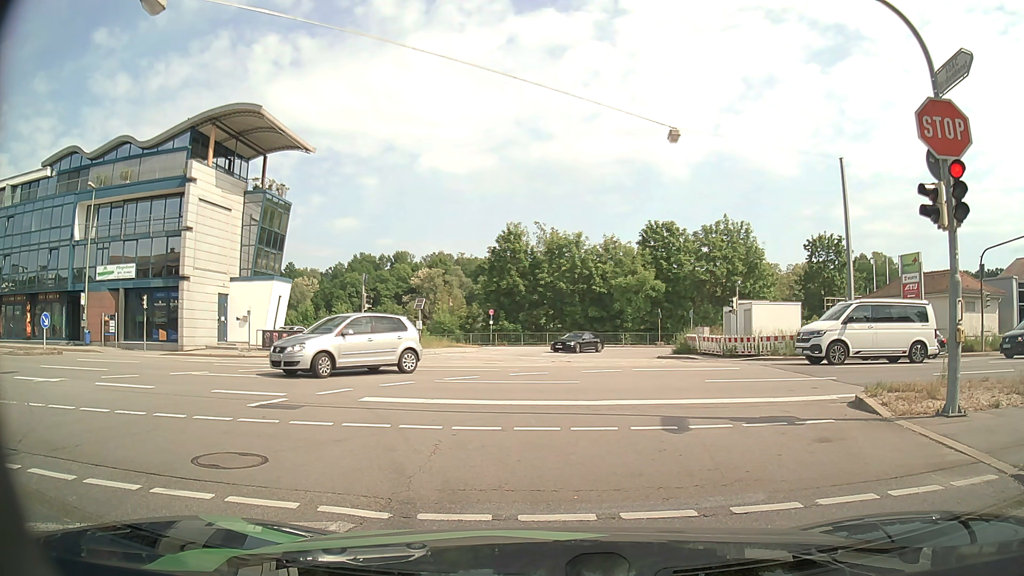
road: tertiary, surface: asphalt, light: Day
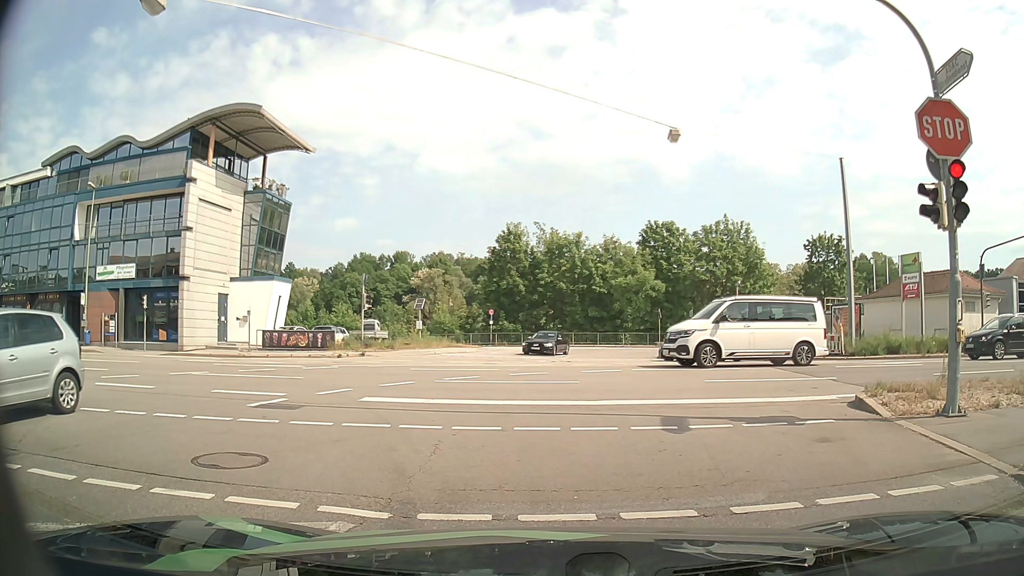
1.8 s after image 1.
(0.0, 0.0) m; 0°
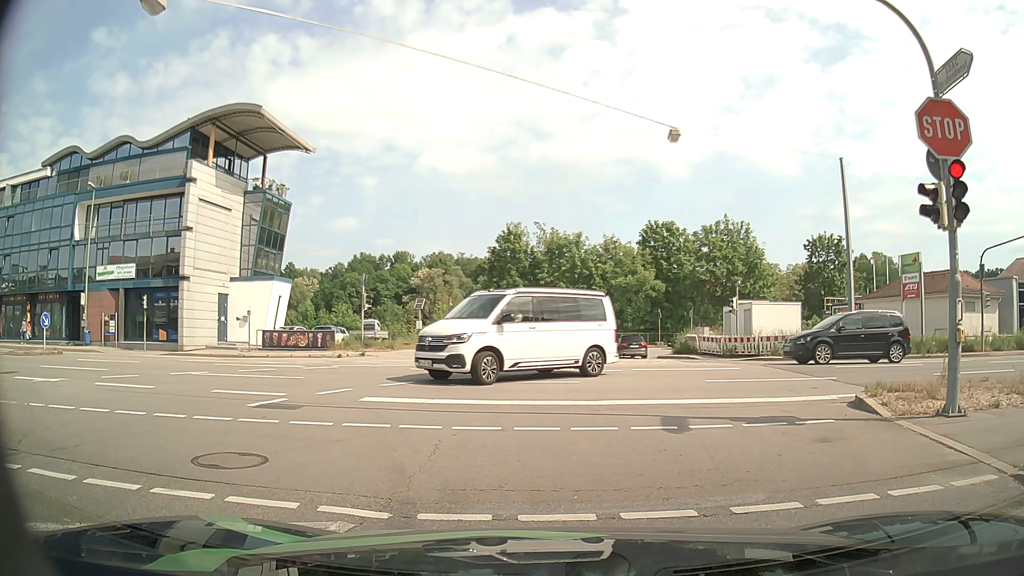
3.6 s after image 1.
(0.0, 0.0) m; 0°
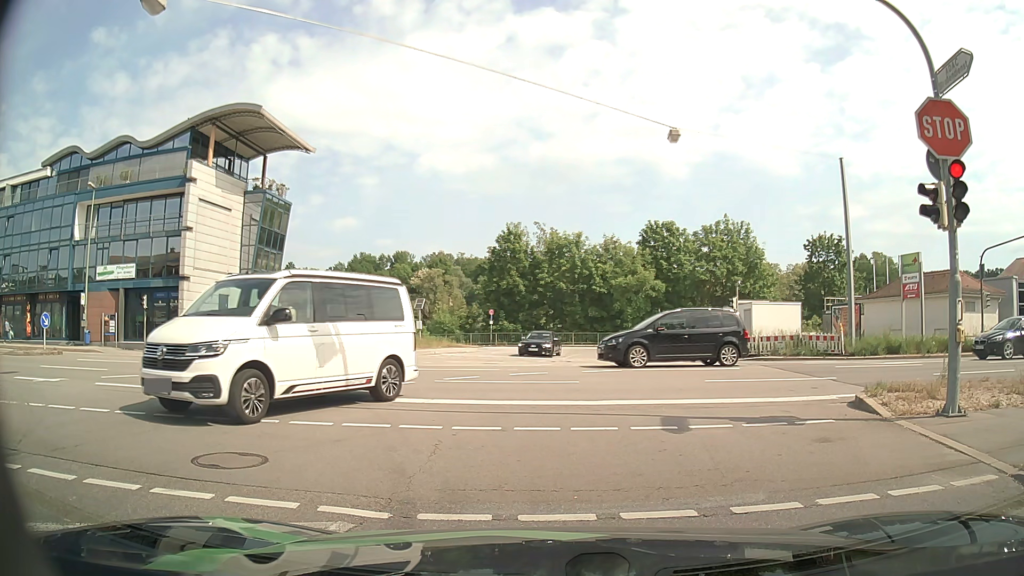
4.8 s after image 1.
(0.0, 0.0) m; 0°
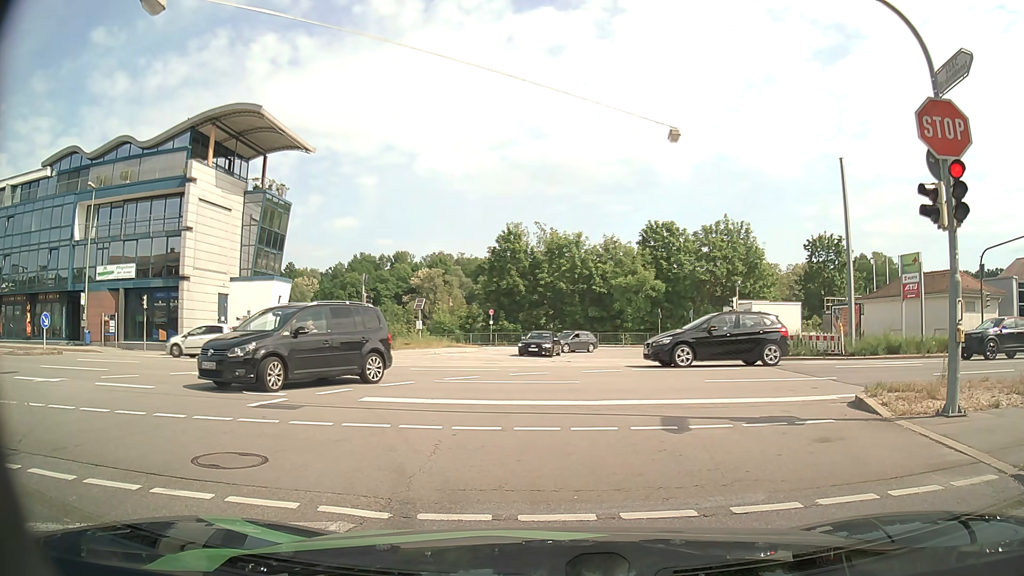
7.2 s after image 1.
(0.0, 0.0) m; 0°
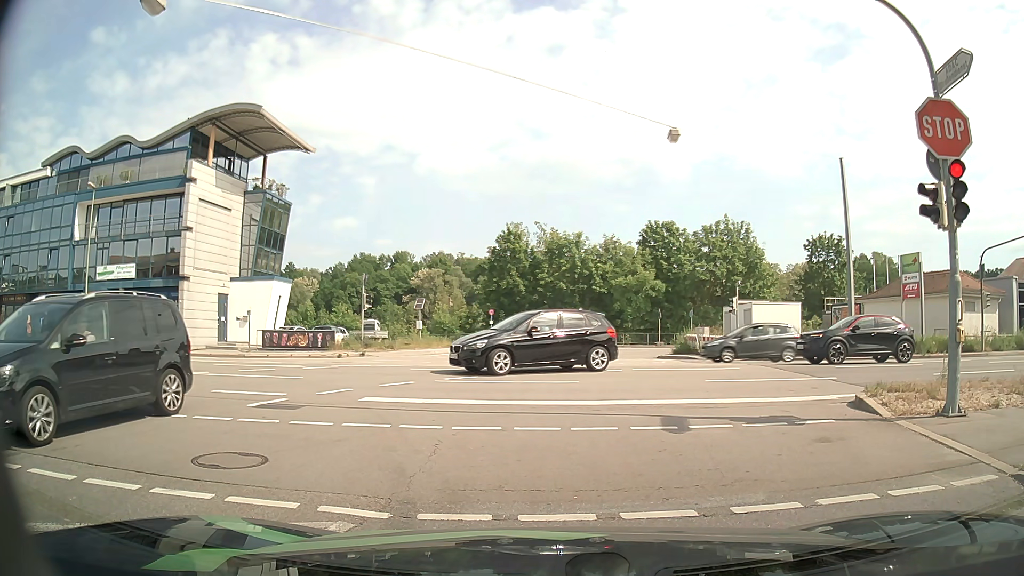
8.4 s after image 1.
(0.0, 0.0) m; 0°
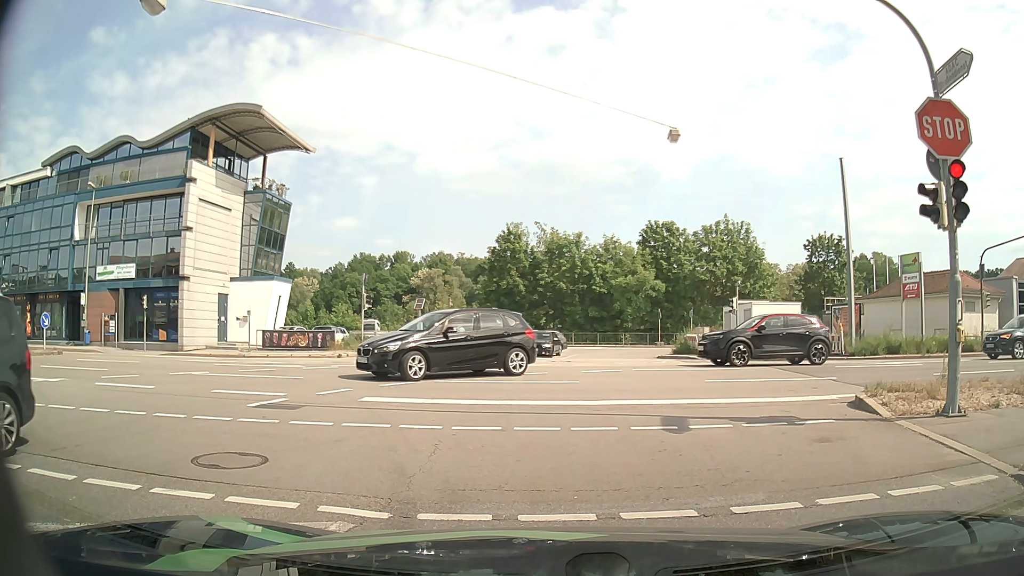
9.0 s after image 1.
(0.0, 0.0) m; 0°
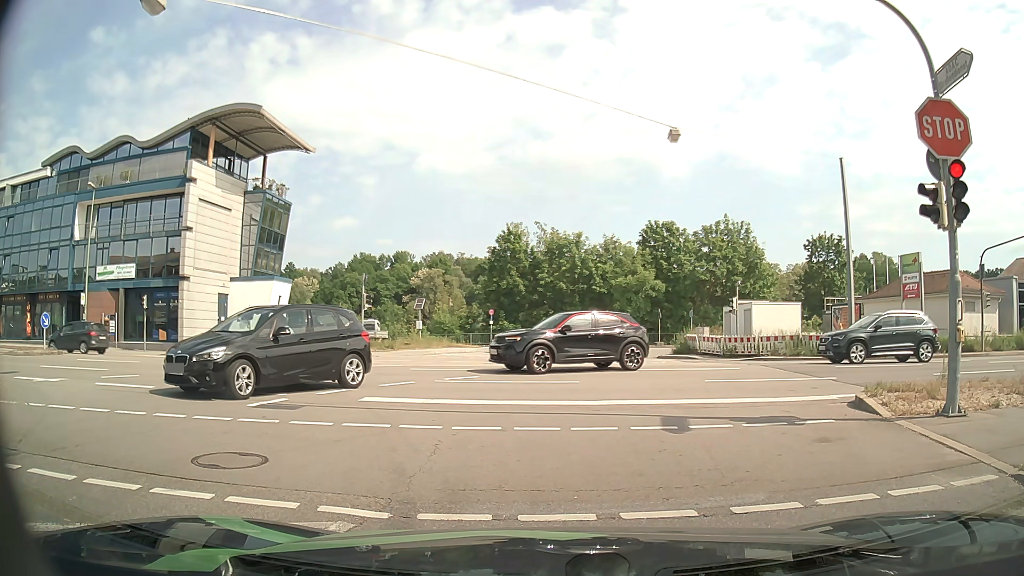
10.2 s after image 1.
(0.0, 0.0) m; 0°
(-1, +10) (-5, +19) (-12, +26) (-22, +28) (-32, +28) (-42, +27) (-52, +27) (-62, +27) (-72, +27) (-82, +27) m
